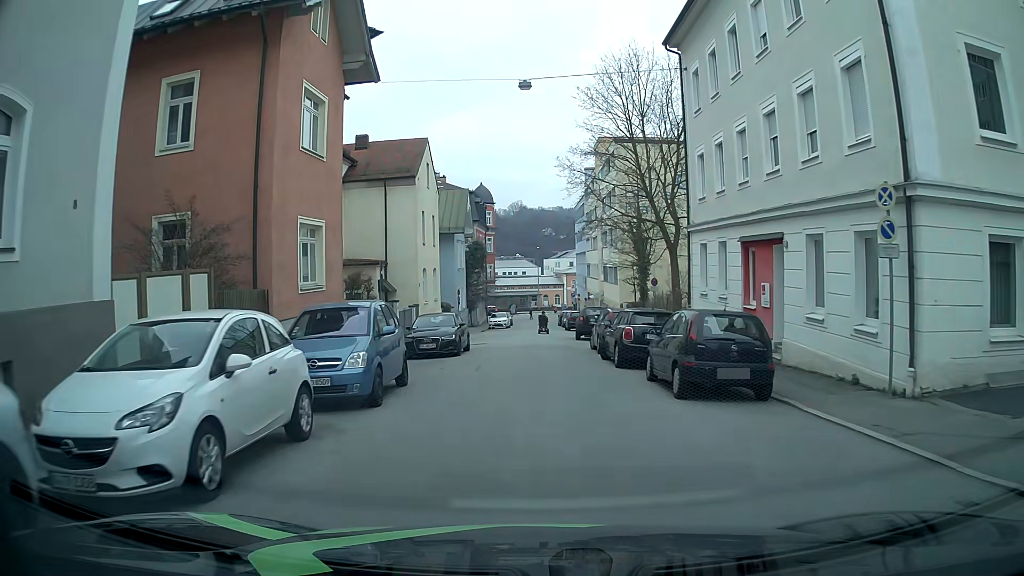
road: residential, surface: asphalt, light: Day
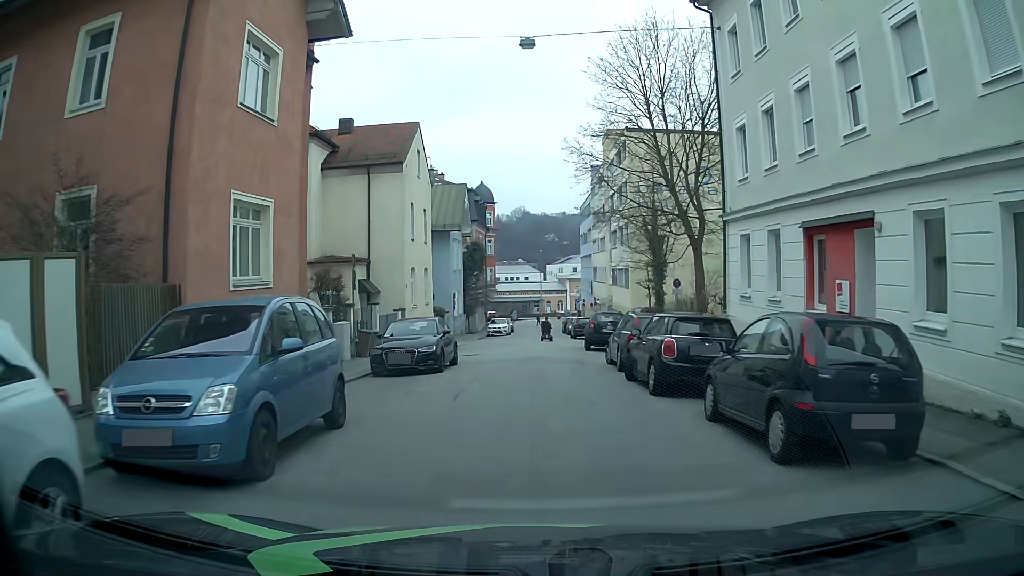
(0.0, +4.5) m; -1°
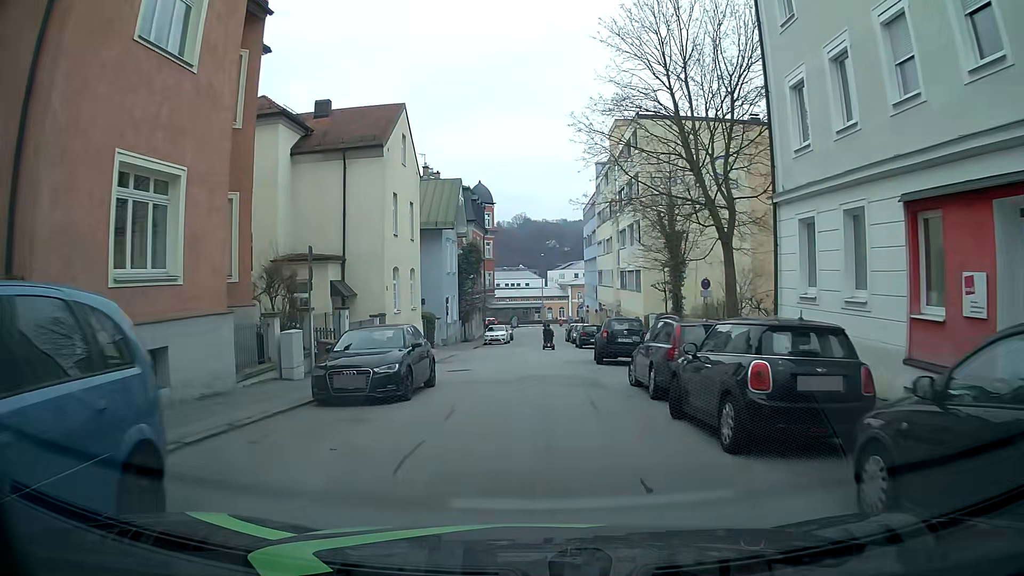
(+0.1, +4.5) m; 0°
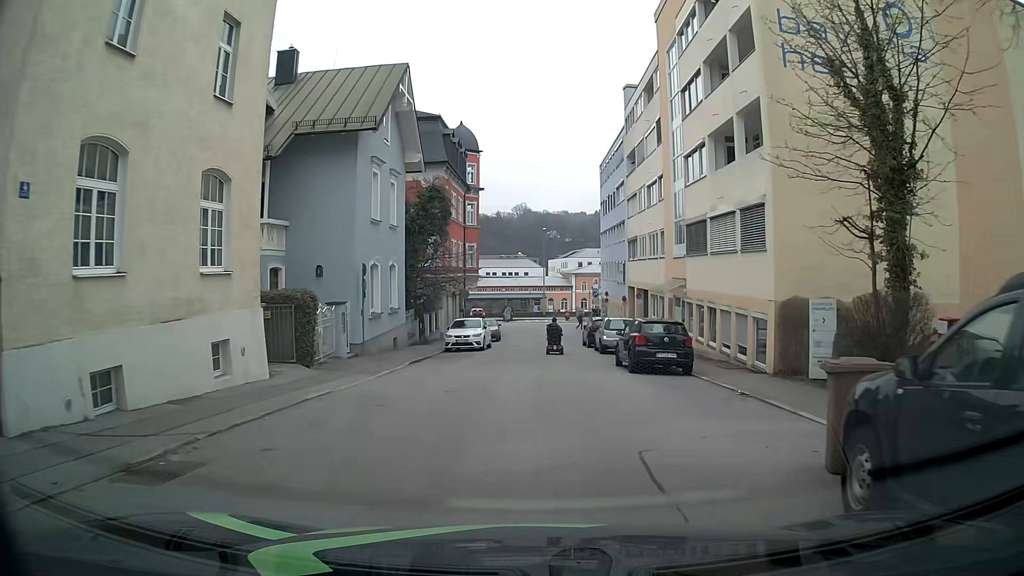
(0.0, +21.2) m; -1°
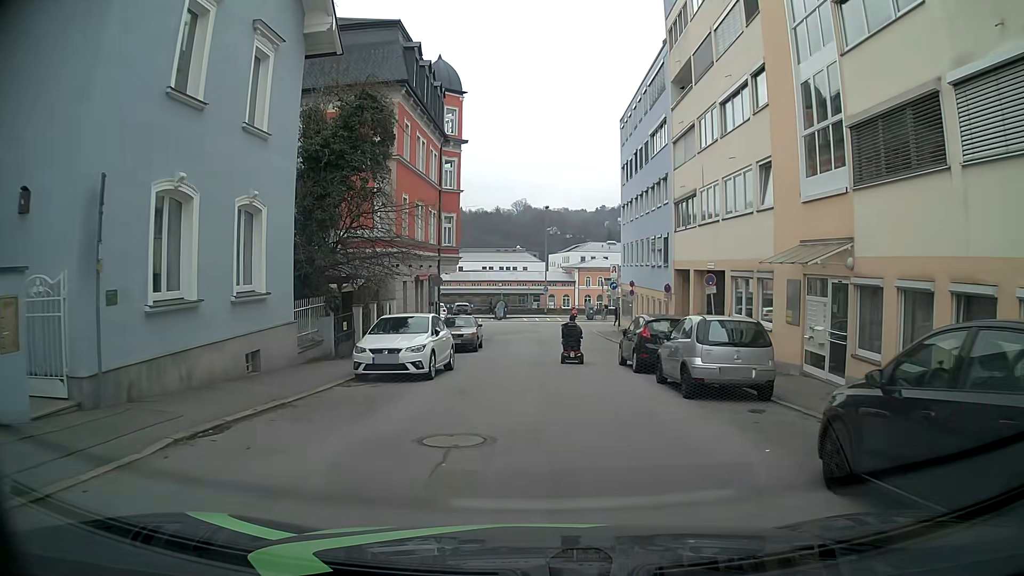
(+0.2, +14.8) m; +2°
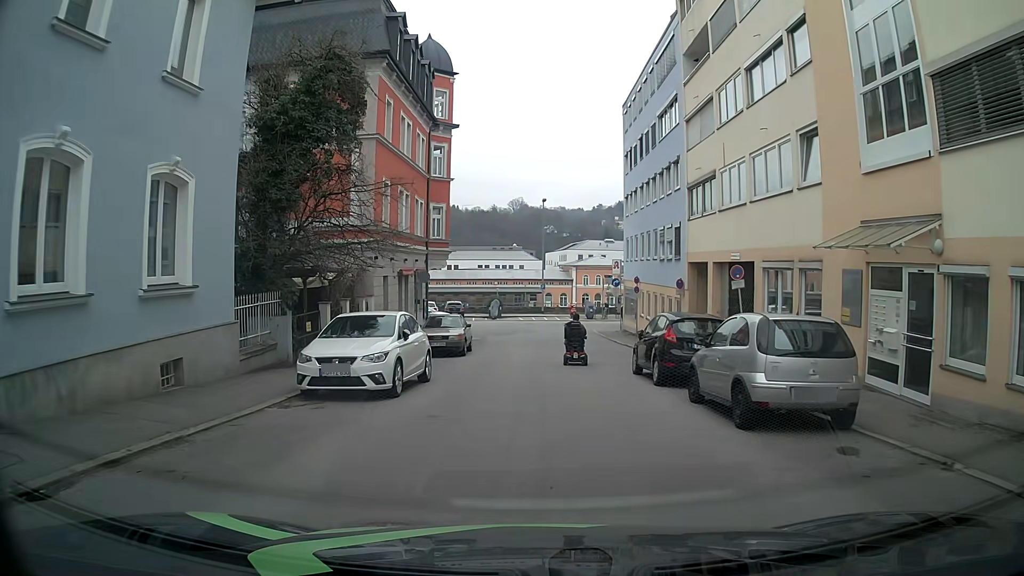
(0.0, +3.3) m; 0°
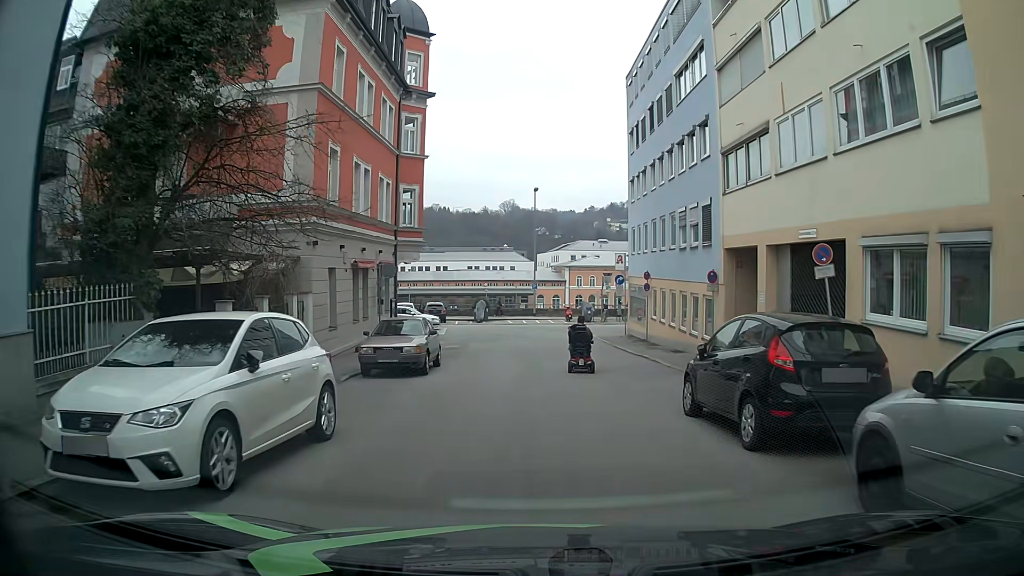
(0.0, +6.3) m; 0°
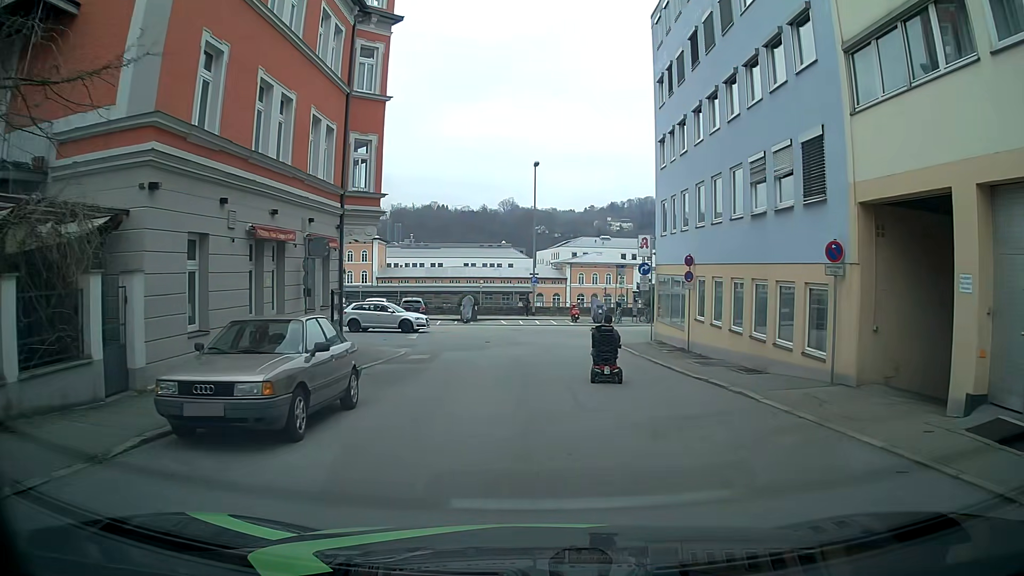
(-0.2, +8.9) m; 0°
